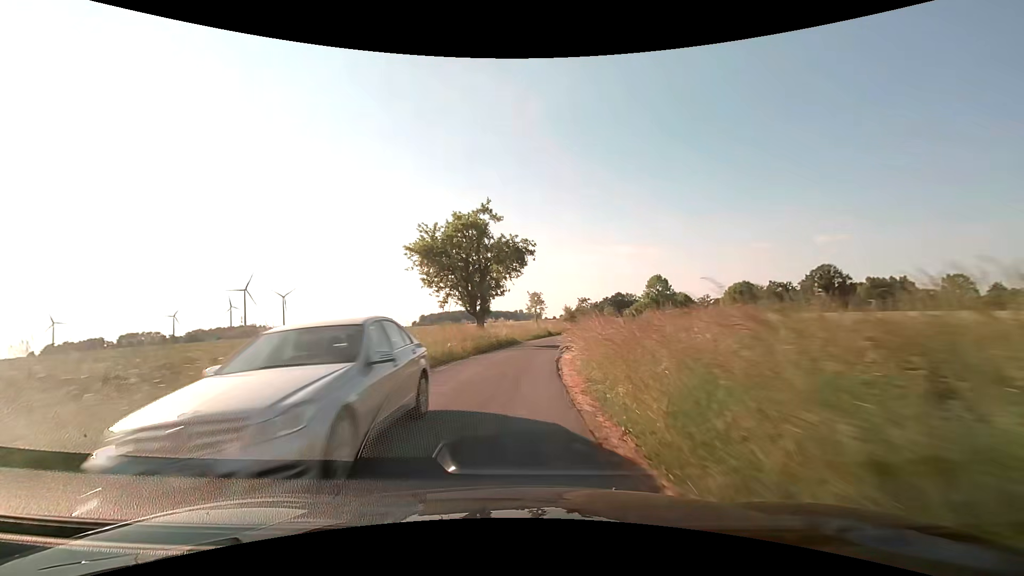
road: unclassified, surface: asphalt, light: Day
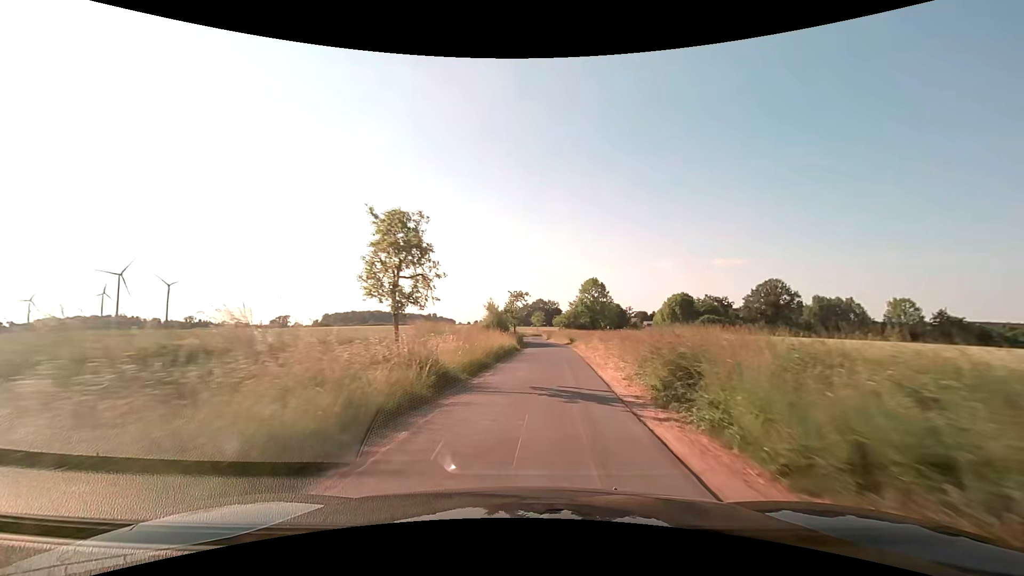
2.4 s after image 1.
(+1.7, +35.0) m; +8°
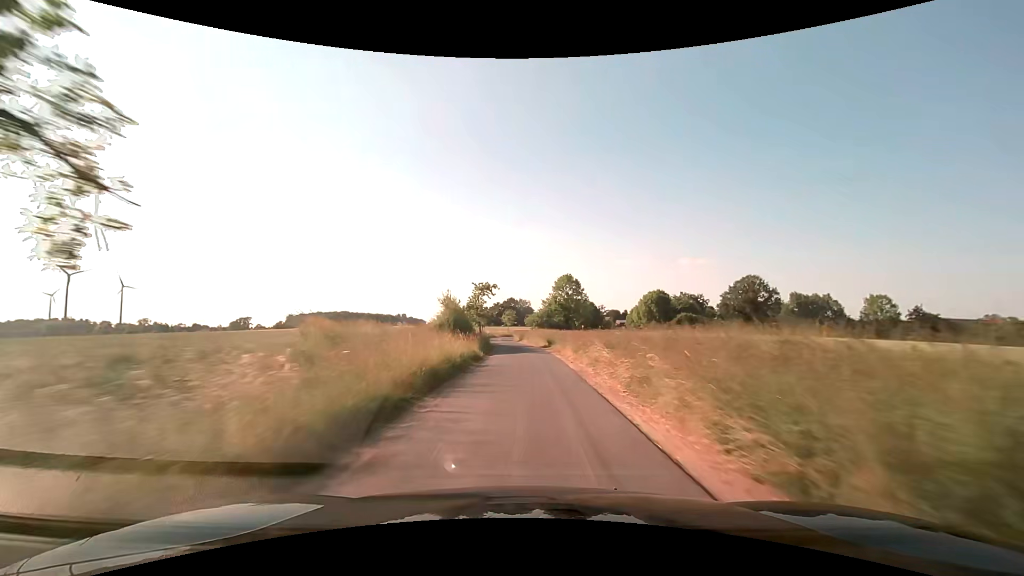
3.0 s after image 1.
(+0.4, +9.7) m; +4°
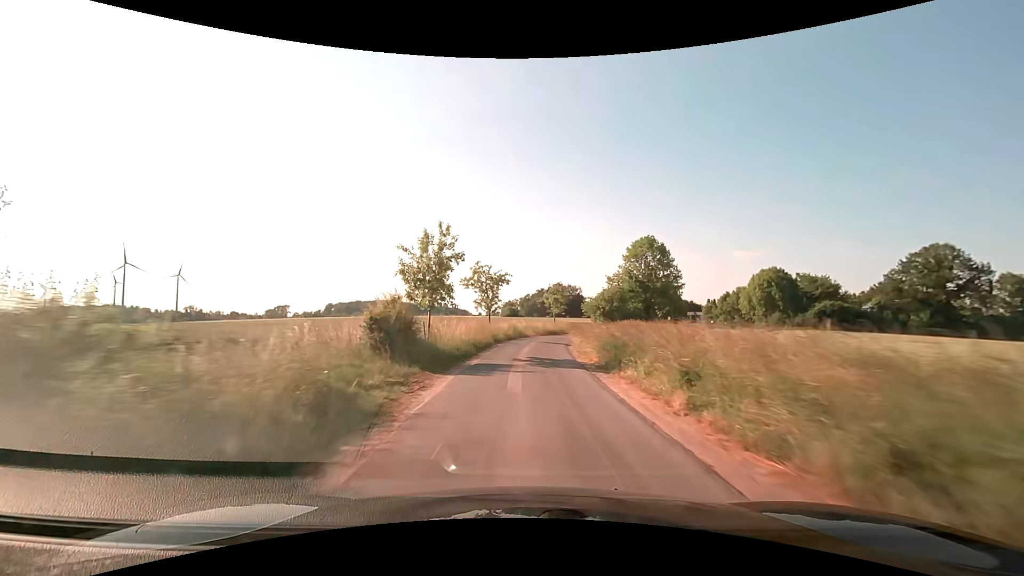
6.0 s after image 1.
(-0.8, +51.1) m; -4°
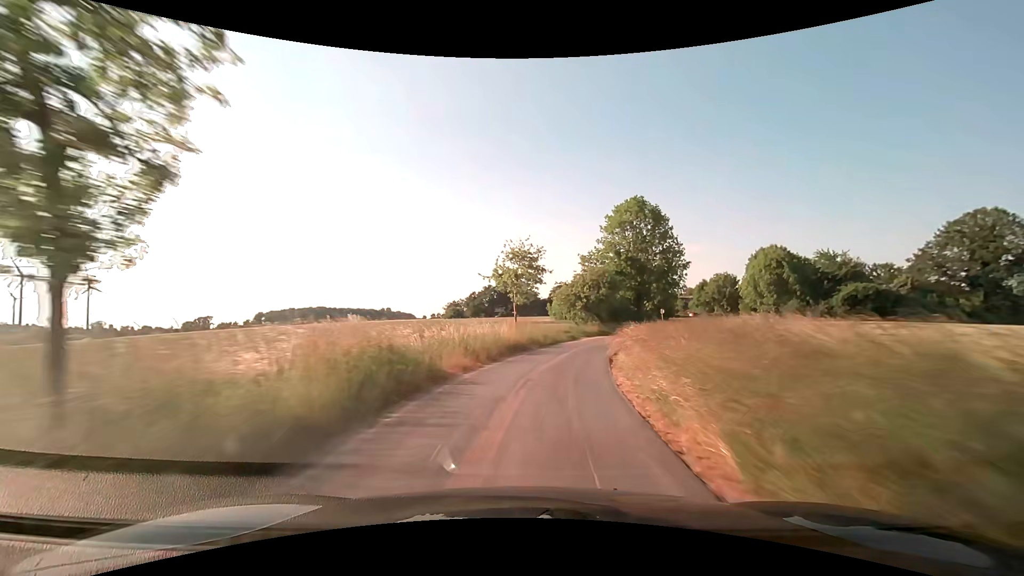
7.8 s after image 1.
(+0.5, +29.1) m; +5°
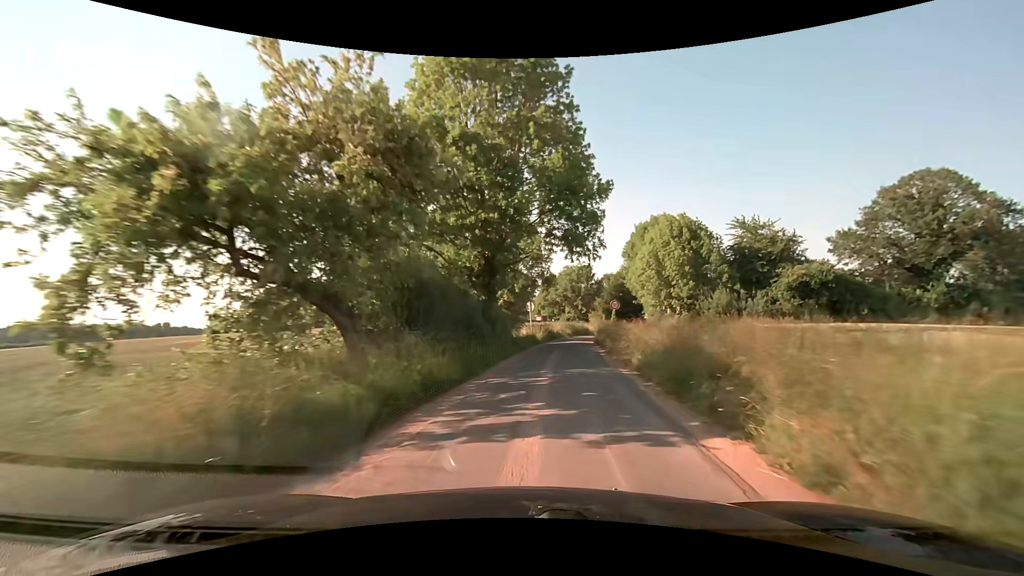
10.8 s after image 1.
(+7.3, +41.1) m; +19°
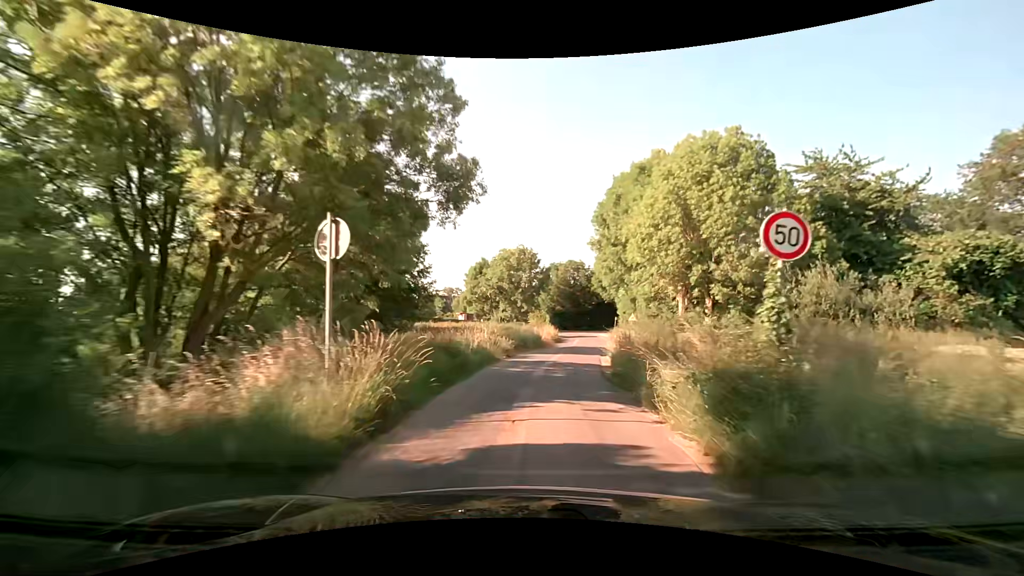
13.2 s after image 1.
(+2.5, +28.0) m; +10°
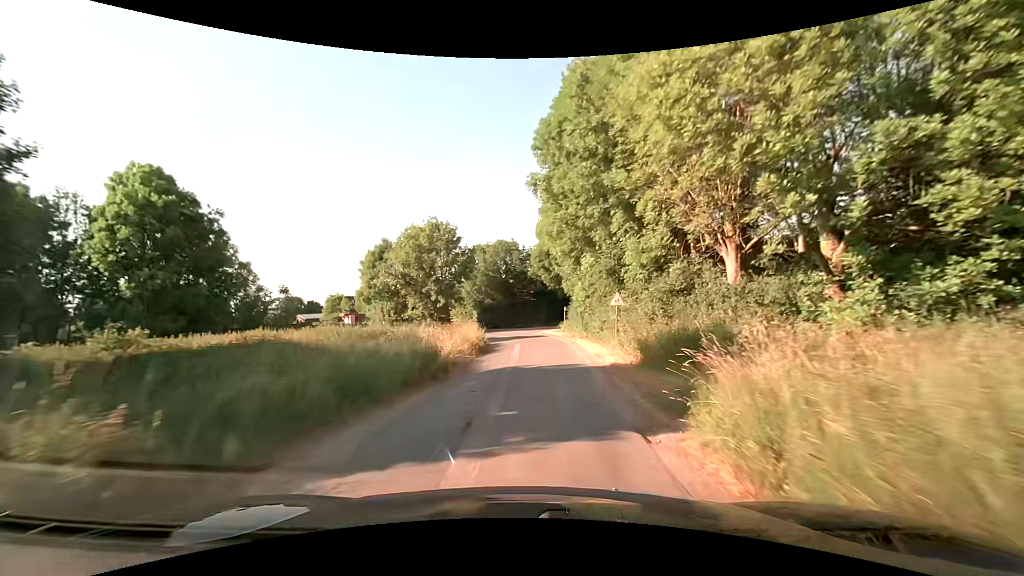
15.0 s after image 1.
(+1.0, +19.3) m; +6°
(0, +10) (+1, +20) (+1, +30) (+1, +40) (0, +50) (-3, +60) (-7, +69) (-12, +77) (-18, +85) (-24, +93) m
